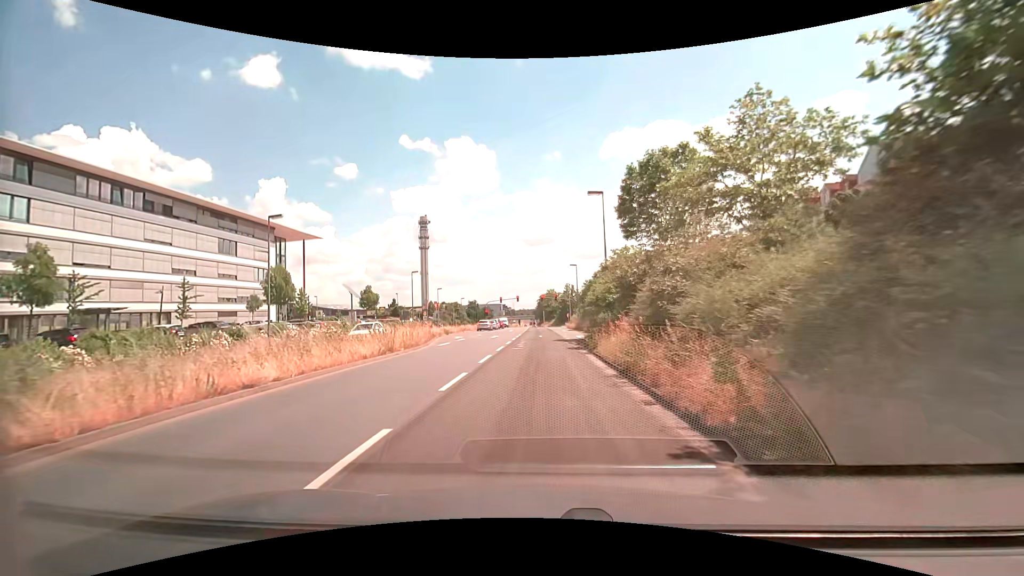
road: primary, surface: asphalt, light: Day
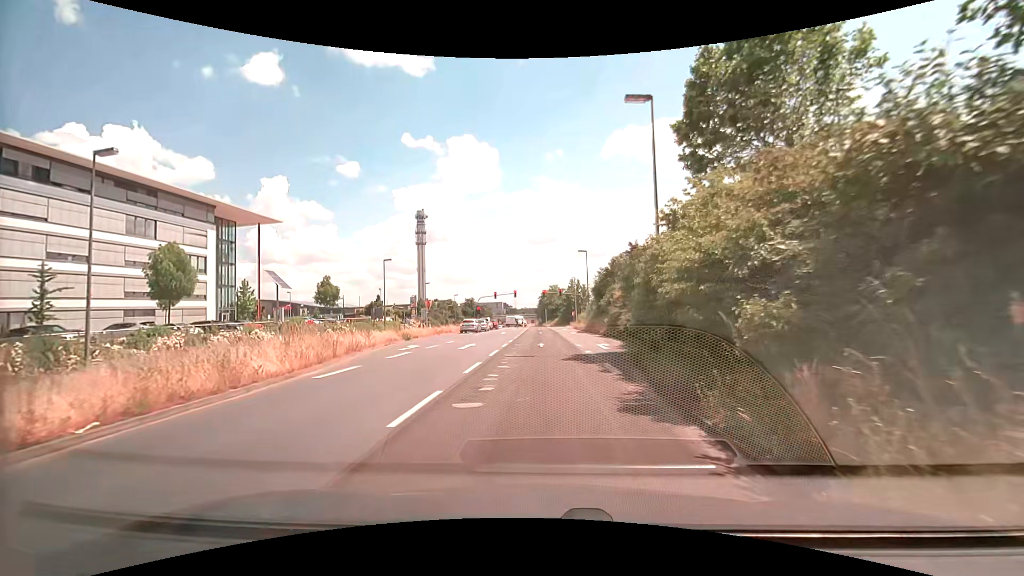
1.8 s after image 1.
(0.0, +14.8) m; 0°
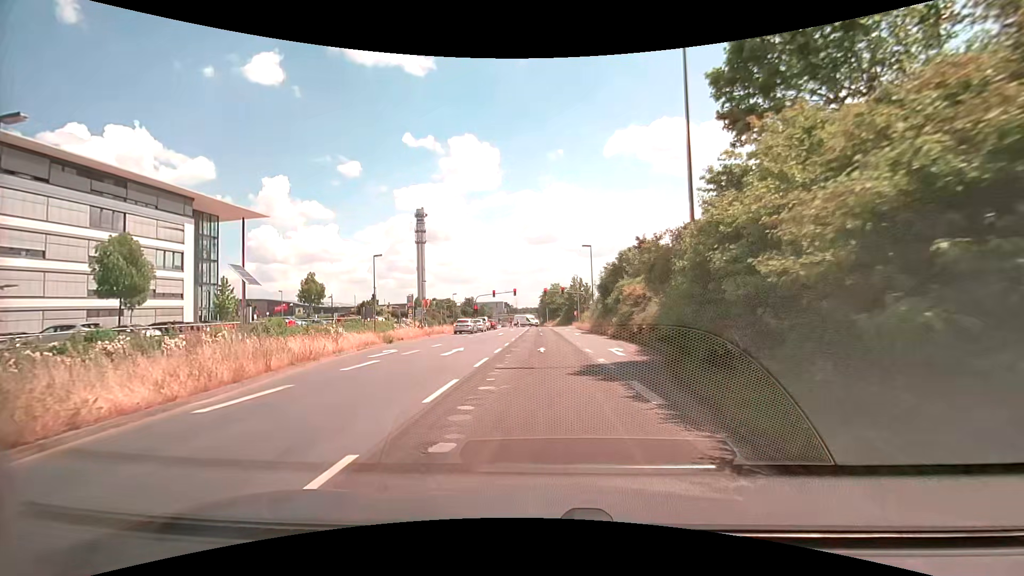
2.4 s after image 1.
(0.0, +4.2) m; -1°
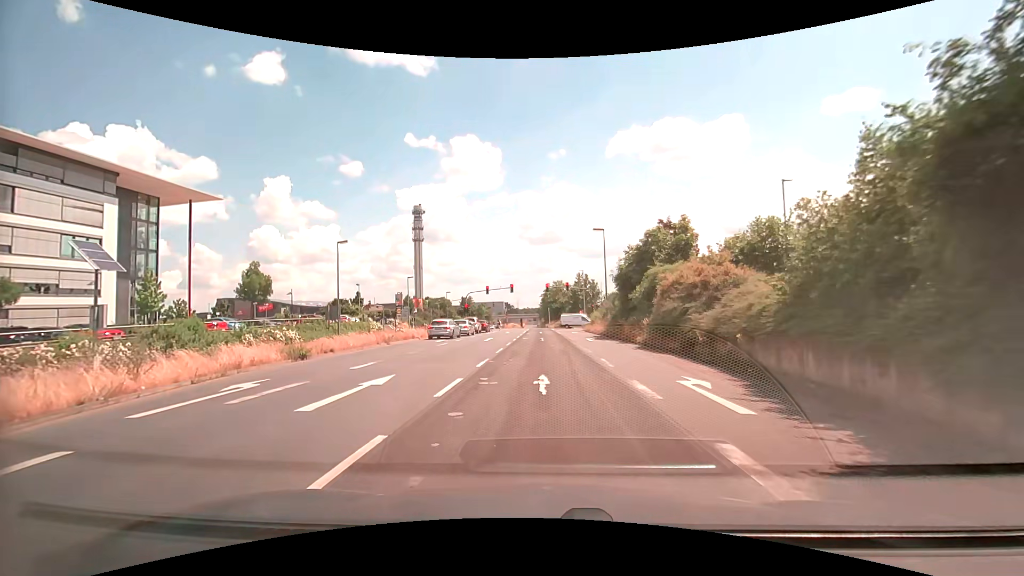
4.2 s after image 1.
(+0.1, +11.1) m; +1°
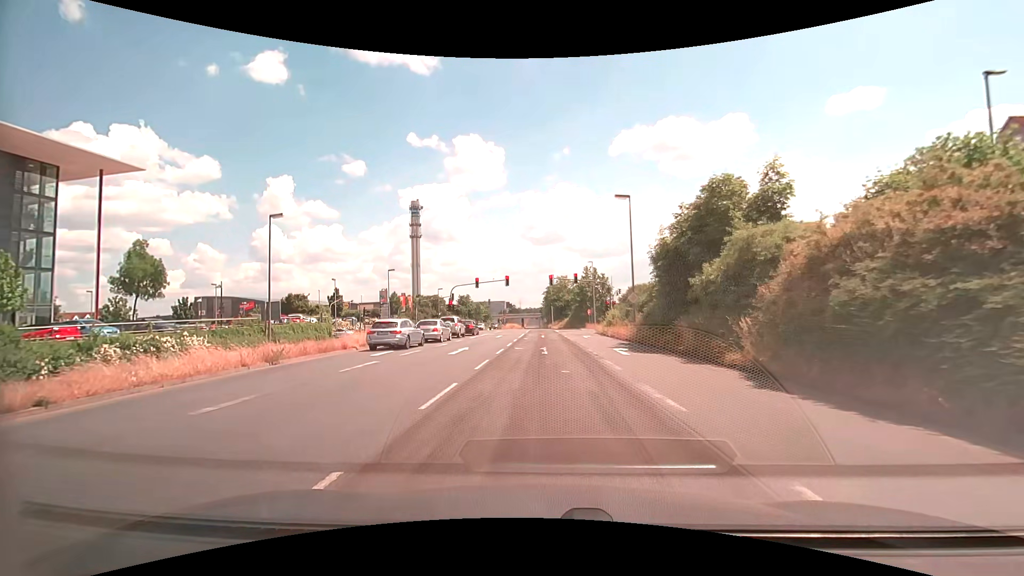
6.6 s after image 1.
(-0.1, +12.9) m; -1°
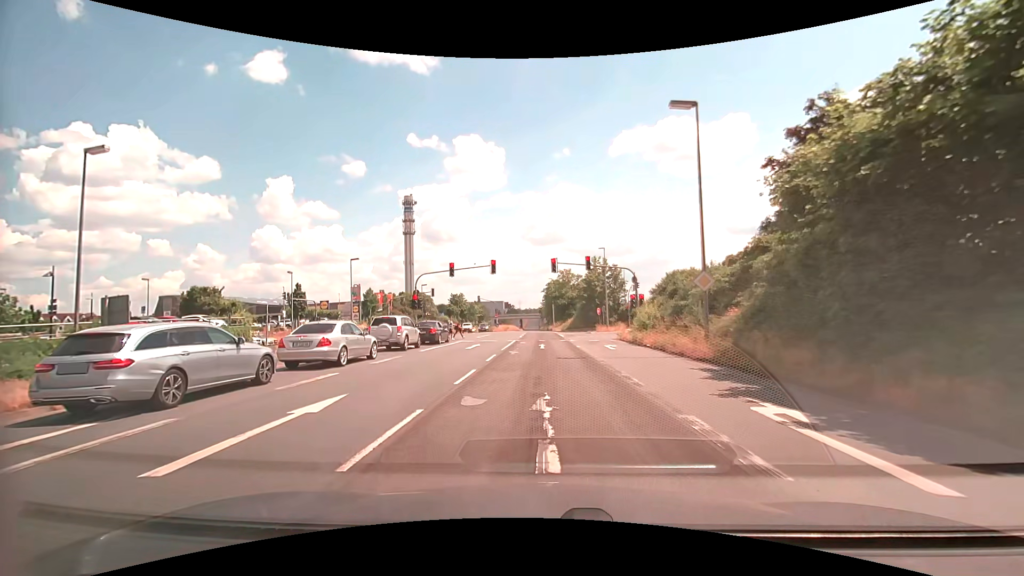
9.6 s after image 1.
(0.0, +15.3) m; 0°
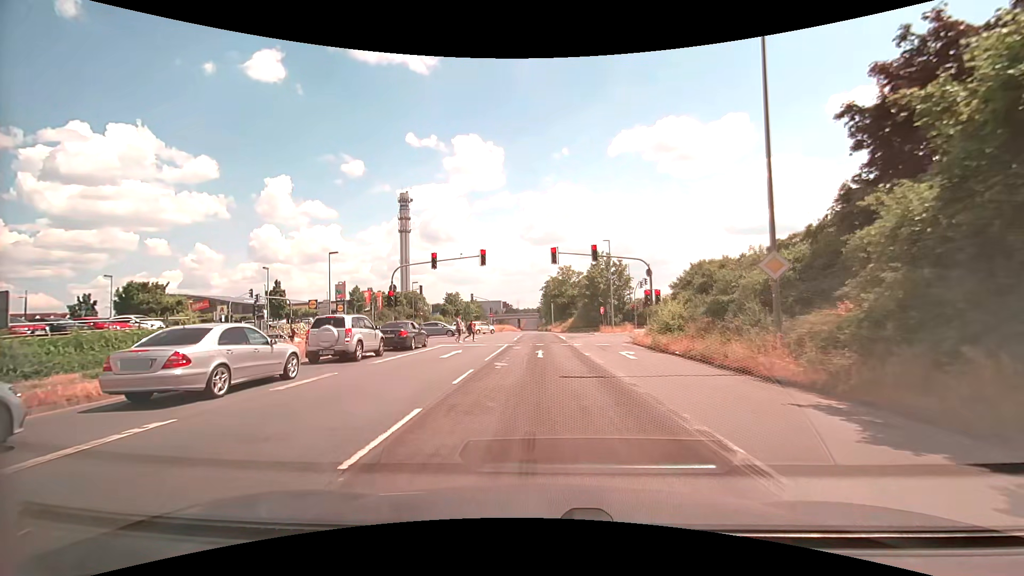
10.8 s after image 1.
(0.0, +6.0) m; +1°
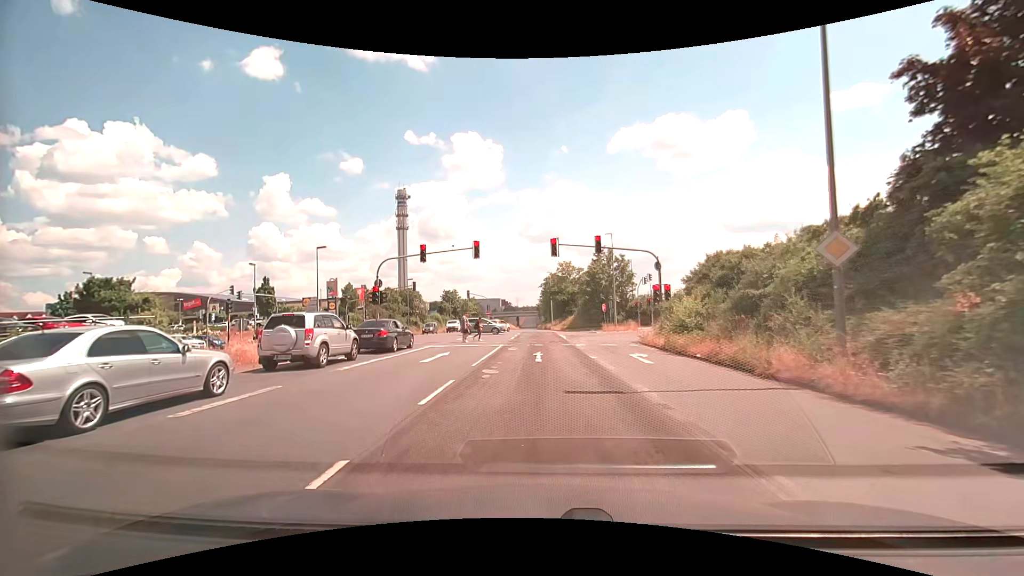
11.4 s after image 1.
(0.0, +2.8) m; 0°
(0, +10) (0, +20) (0, +30) (0, +40) (0, +50) (0, +60) (0, +70) (0, +80) (-1, +90) (-1, +100) m
